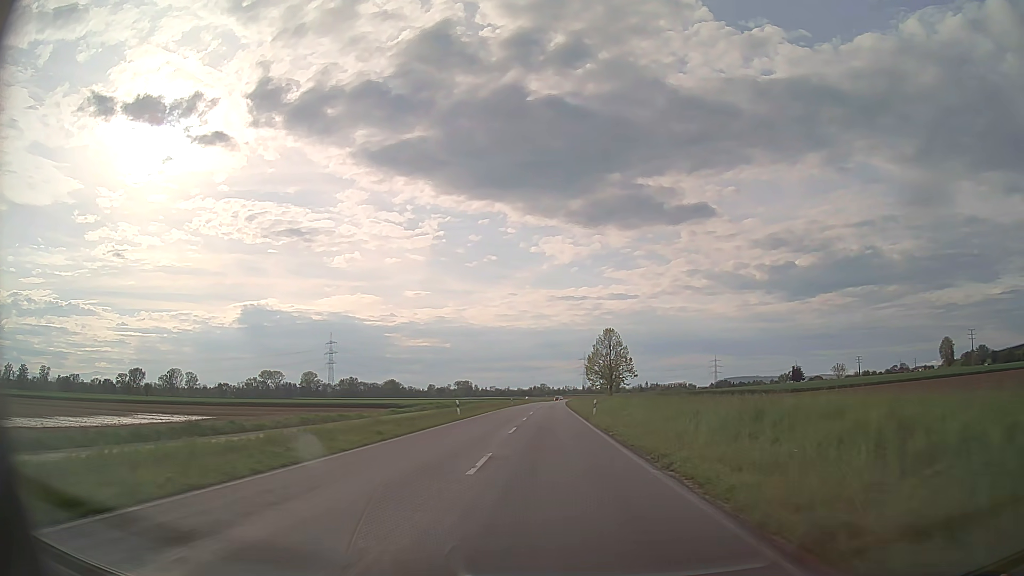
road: tertiary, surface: asphalt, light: Day
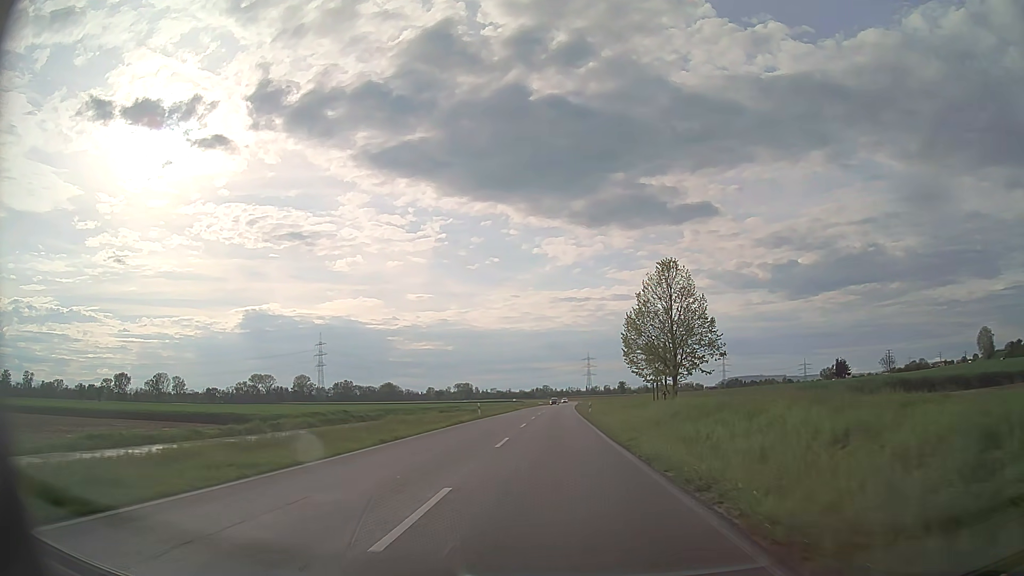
(-0.2, +42.2) m; 0°
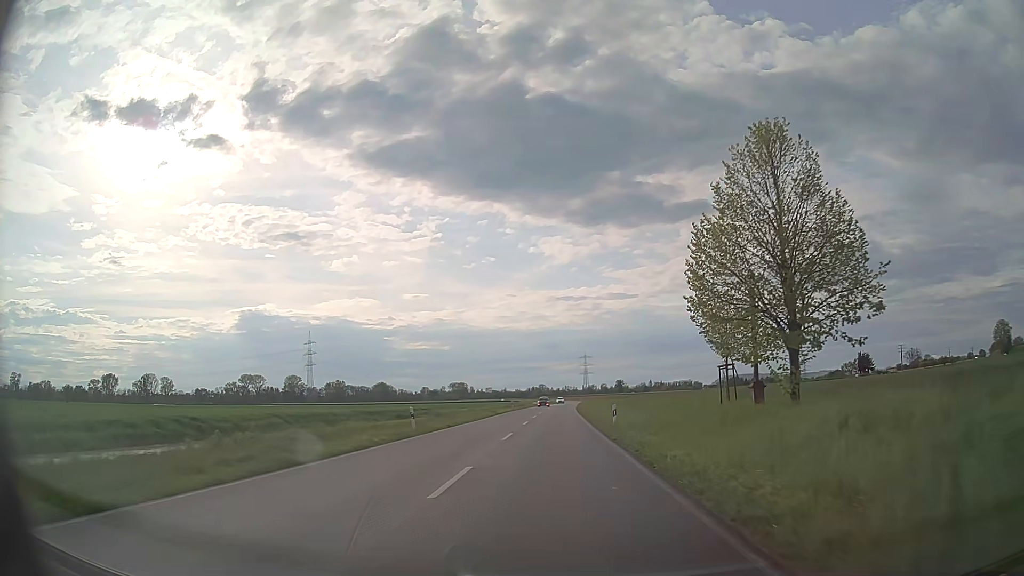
(+0.1, +21.4) m; 0°
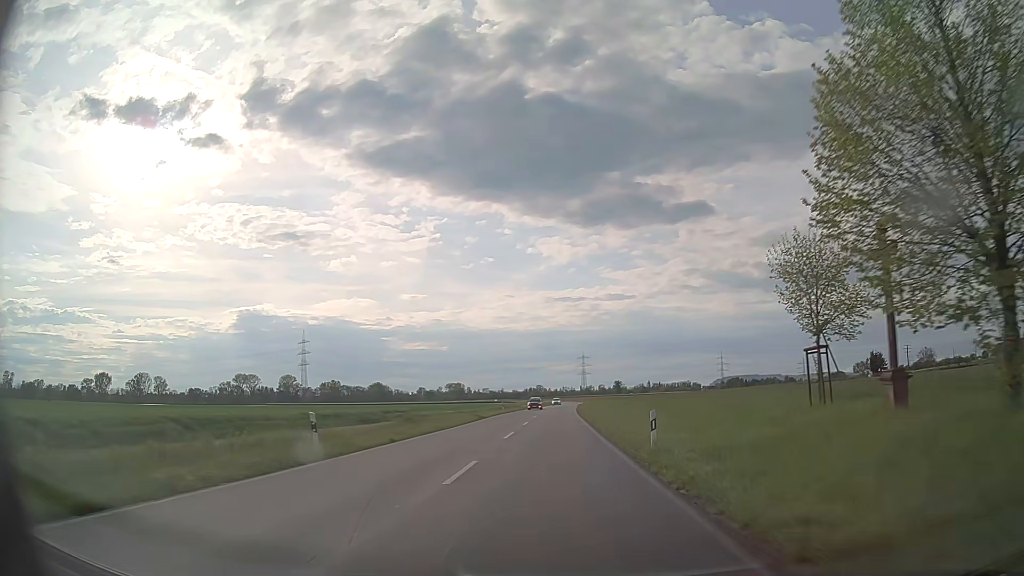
(0.0, +10.7) m; 0°
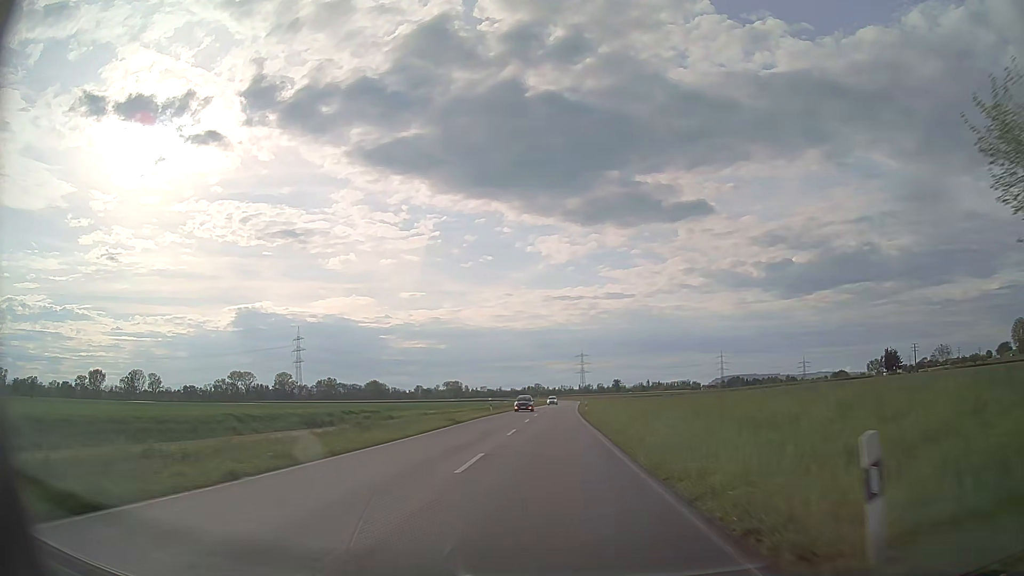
(0.0, +10.7) m; 0°
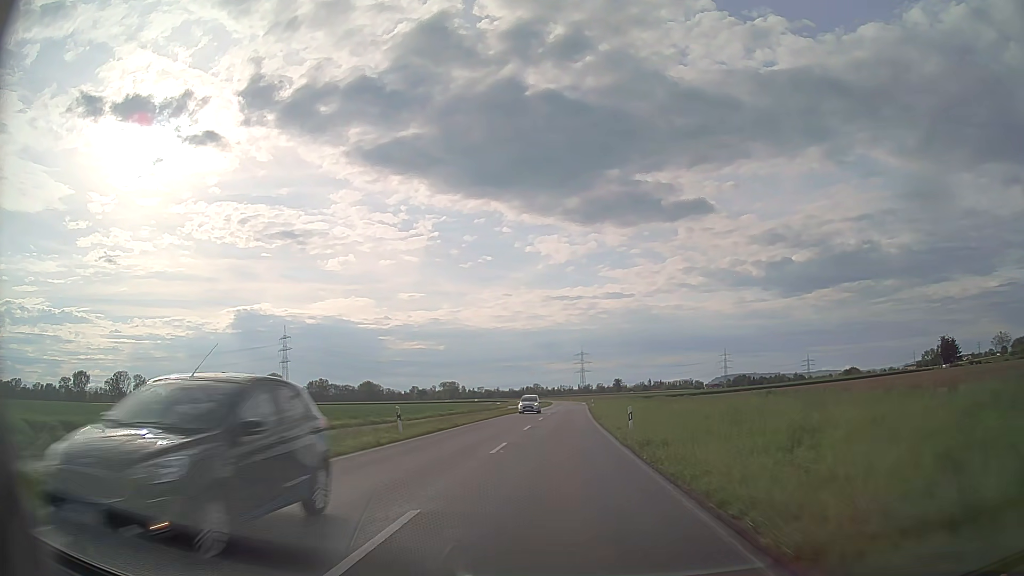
(+0.1, +32.4) m; 0°
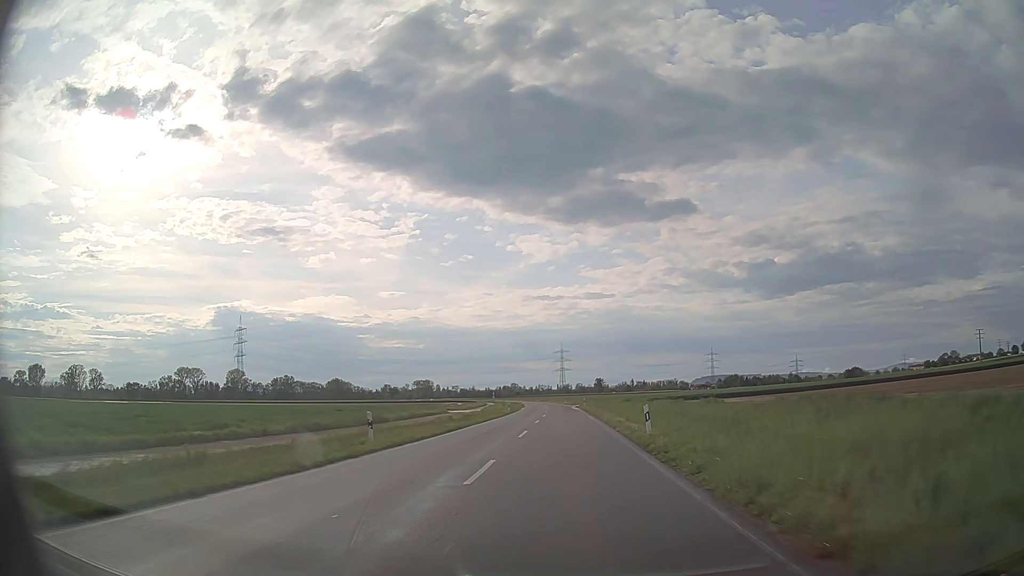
(+0.9, +54.6) m; +1°
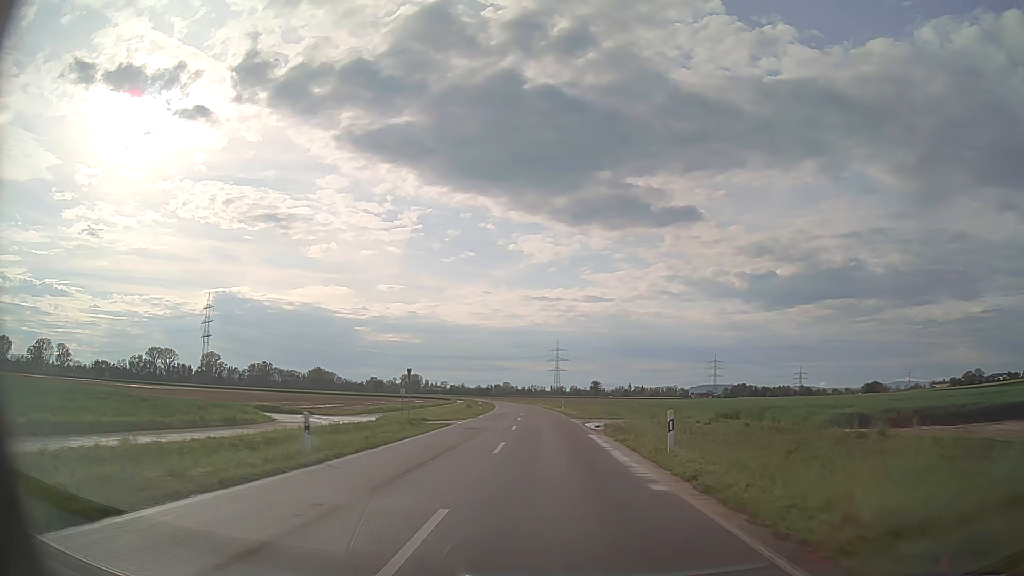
(+0.6, +55.1) m; +1°
(0, +10) (0, +20) (0, +30) (0, +40) (-1, +50) (-1, +60) (-2, +70) (-2, +80) (-3, +90) (-4, +100) m
